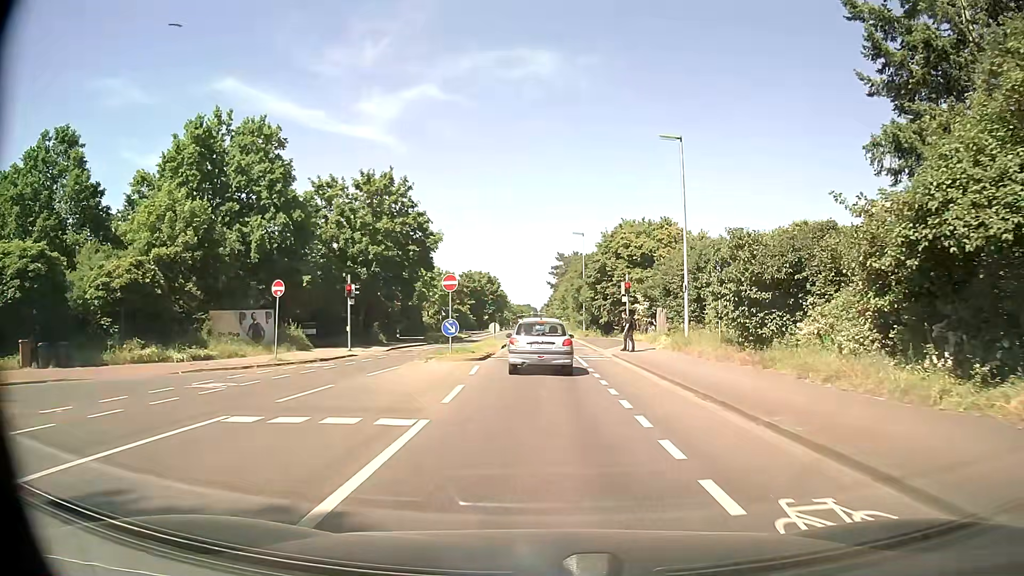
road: secondary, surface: asphalt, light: Day
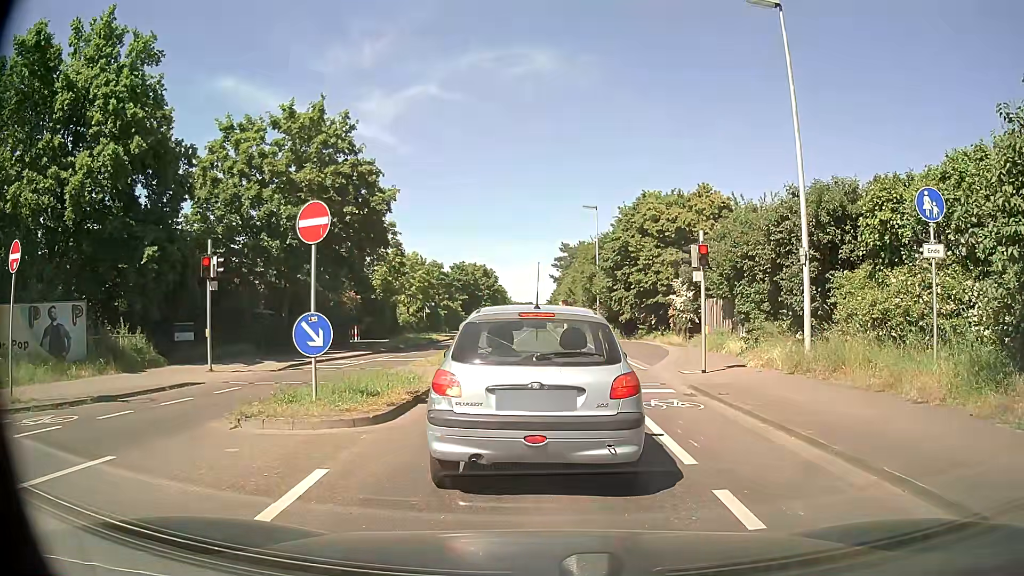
(0.0, +13.5) m; 0°
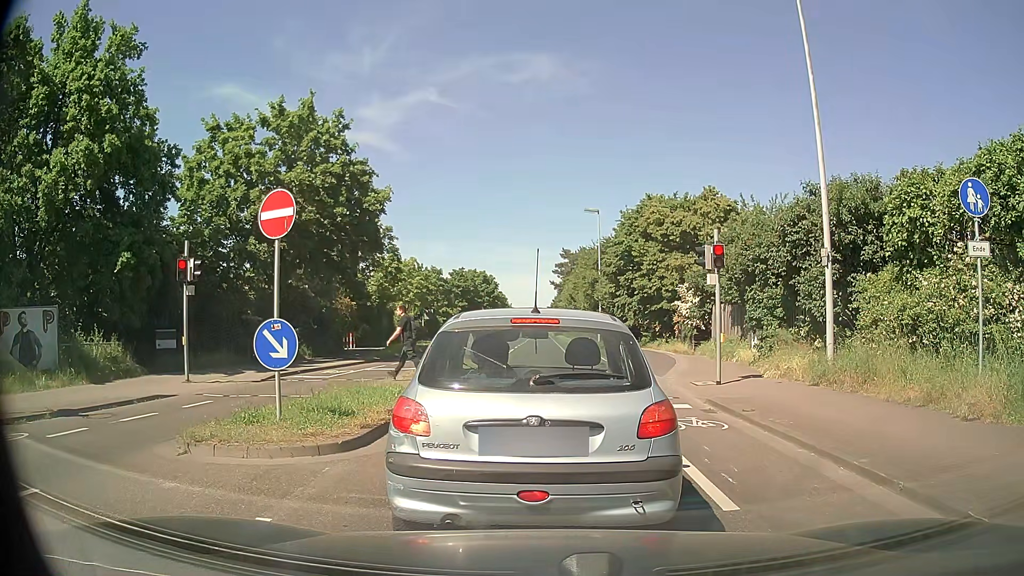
(0.0, +1.2) m; -1°
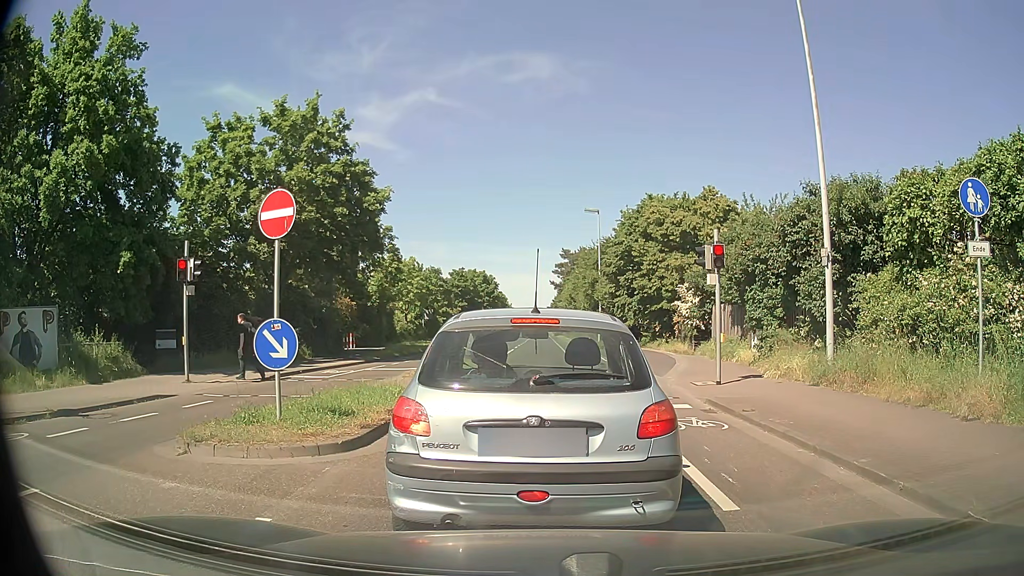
(0.0, 0.0) m; 0°
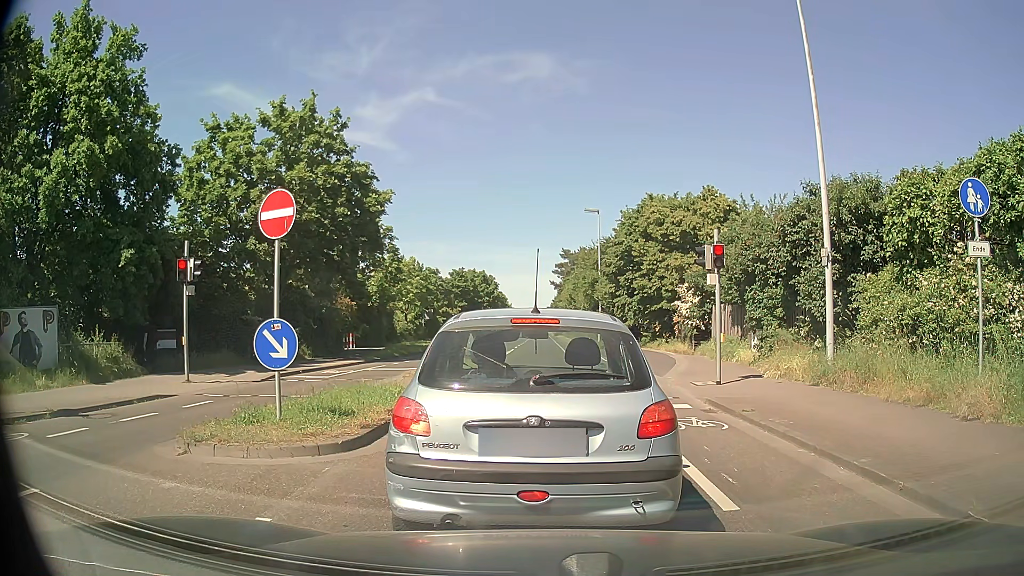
(0.0, 0.0) m; 0°
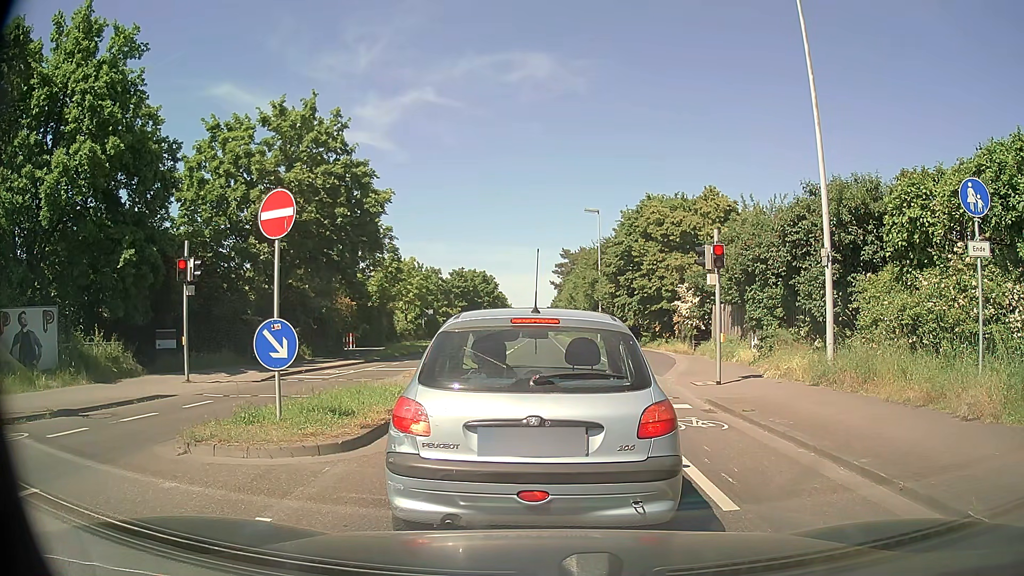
(0.0, 0.0) m; 0°
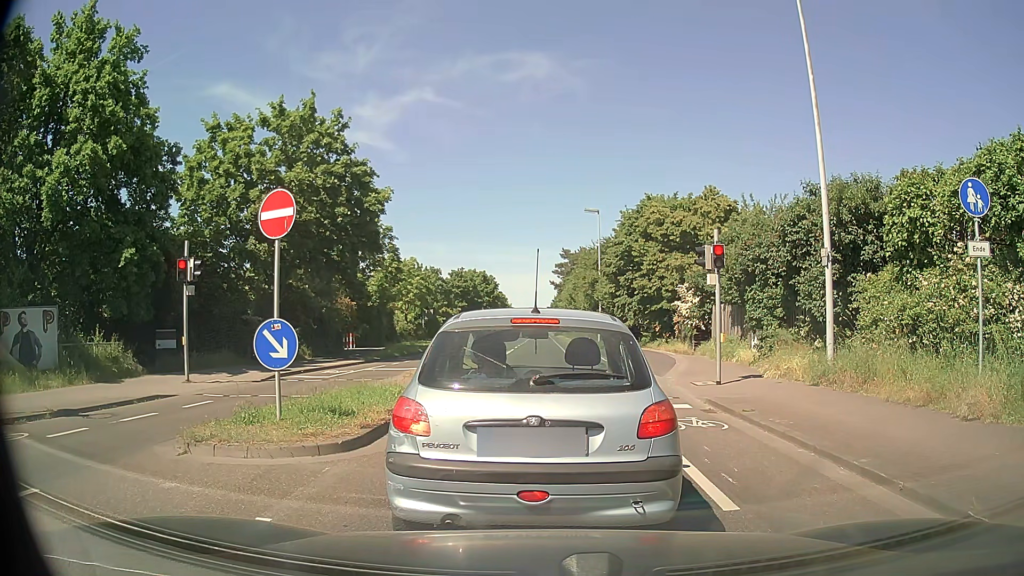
(0.0, 0.0) m; 0°
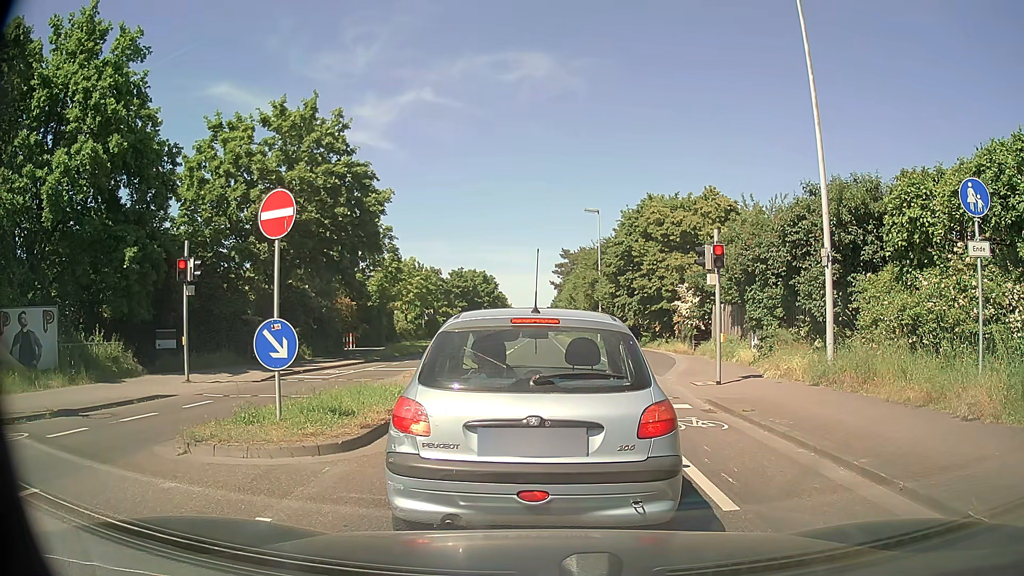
(0.0, 0.0) m; 0°
(0, +10) (0, +20) (0, +30) (0, +40) (0, +50) (0, +60) (0, +70) (0, +80) (0, +90) (0, +100) m
